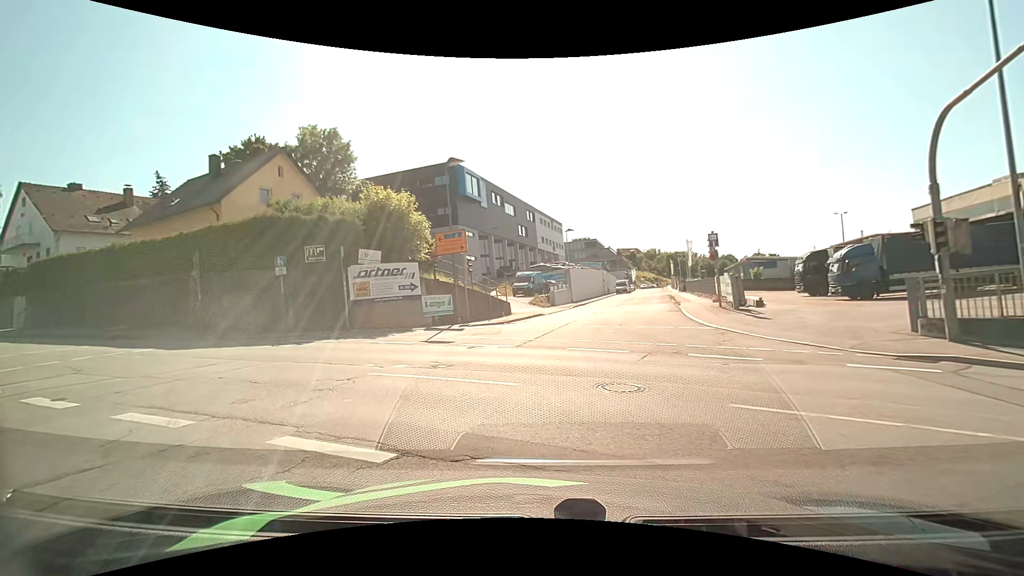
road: residential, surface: asphalt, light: Day
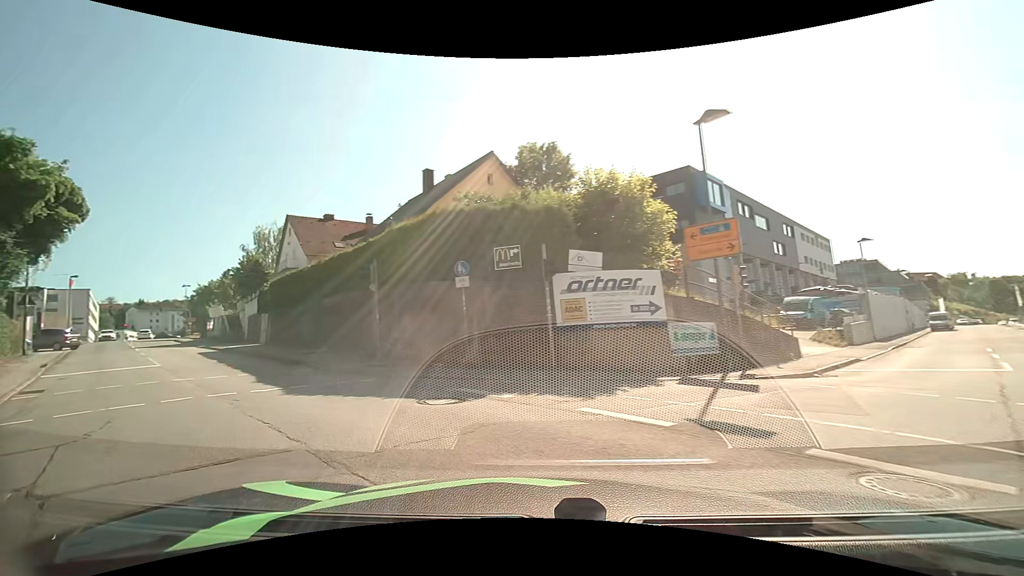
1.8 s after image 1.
(-1.6, +7.7) m; -28°
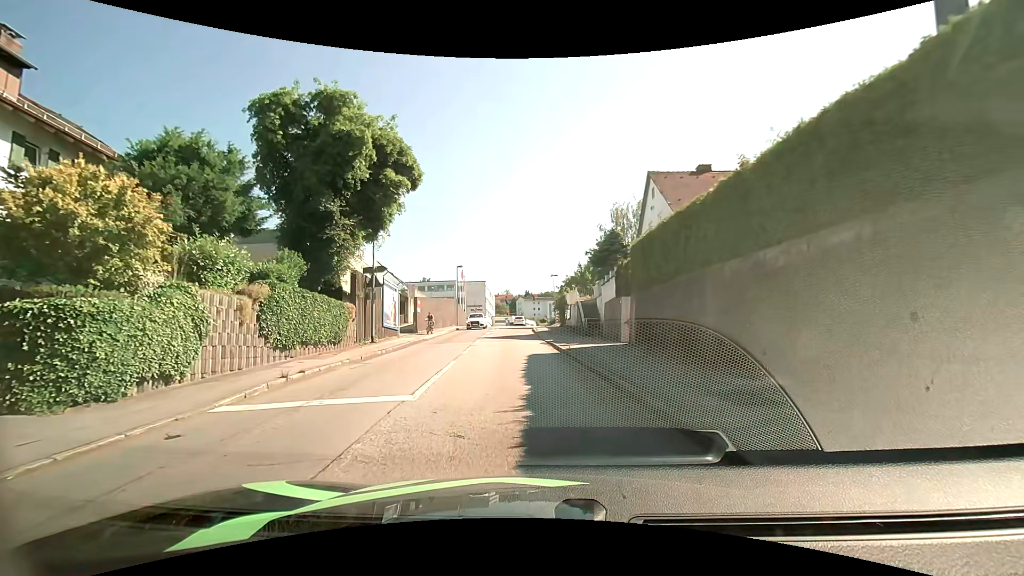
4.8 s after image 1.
(-5.4, +13.5) m; -37°
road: tertiary
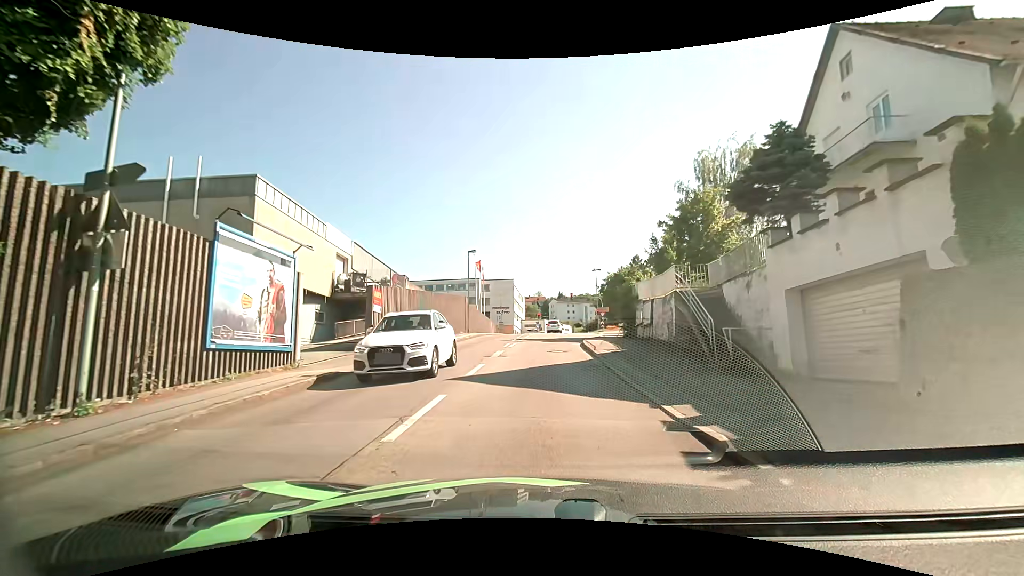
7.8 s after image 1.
(-0.9, +18.6) m; -4°
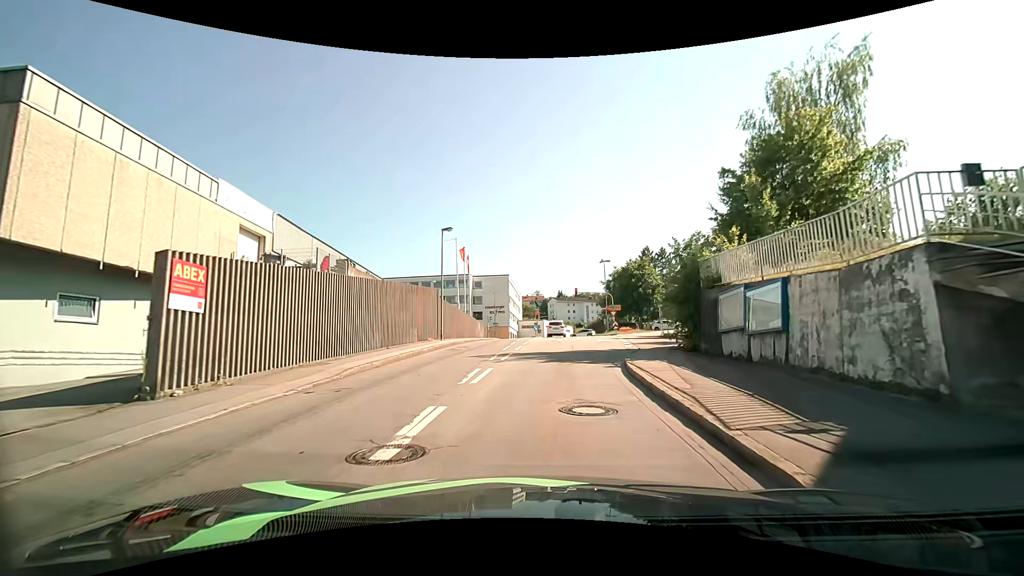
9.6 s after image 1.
(0.0, +12.4) m; 0°
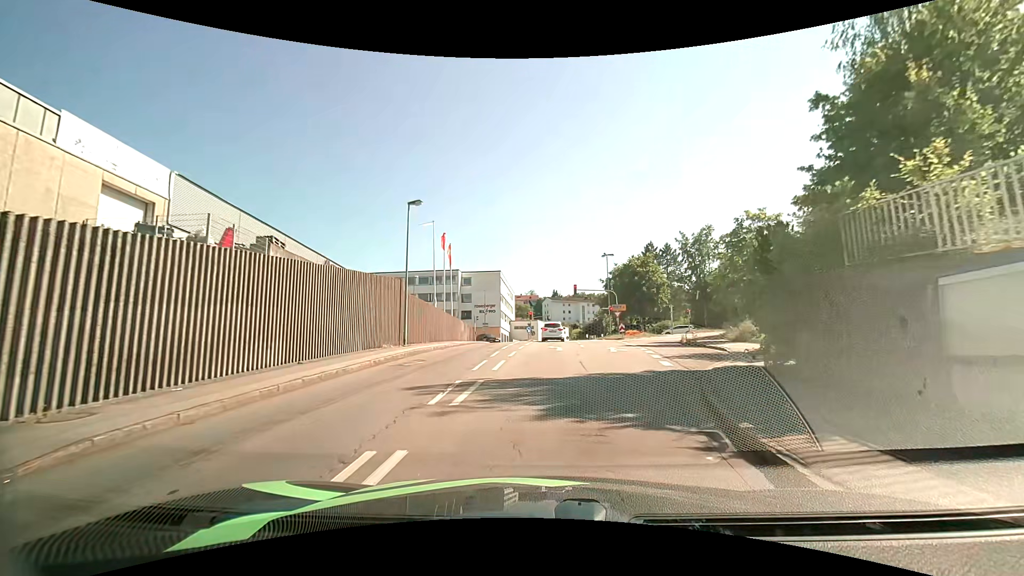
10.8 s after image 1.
(0.0, +8.0) m; -1°
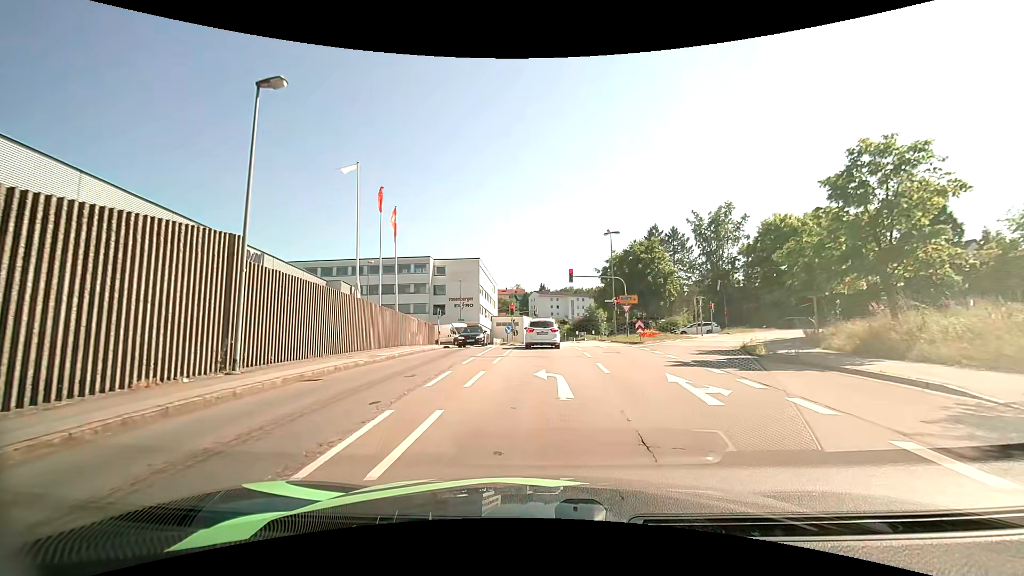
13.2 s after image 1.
(+0.5, +13.6) m; +2°
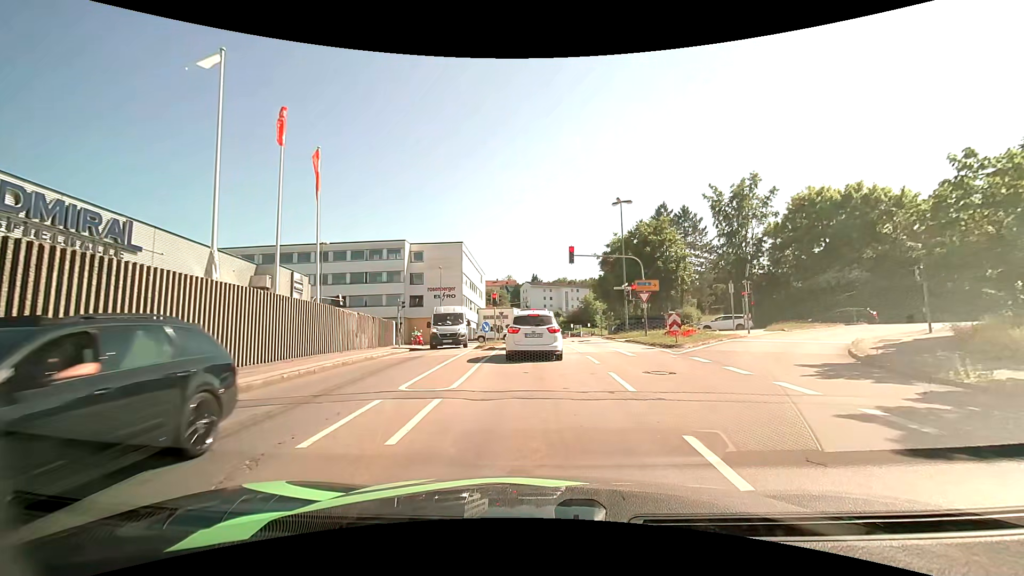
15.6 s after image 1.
(+0.1, +10.0) m; +2°
(0, +10) (0, +20) (-1, +30) (-1, +40) (-4, +50) (-10, +57) (-19, +61) (-29, +61) (-39, +61) (-49, +61) m
